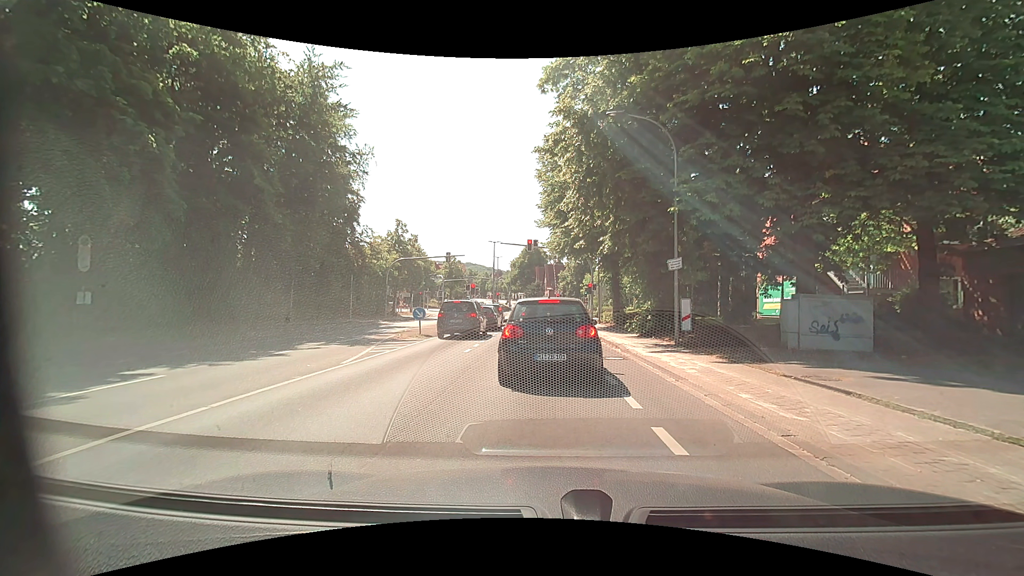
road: tertiary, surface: asphalt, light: Day
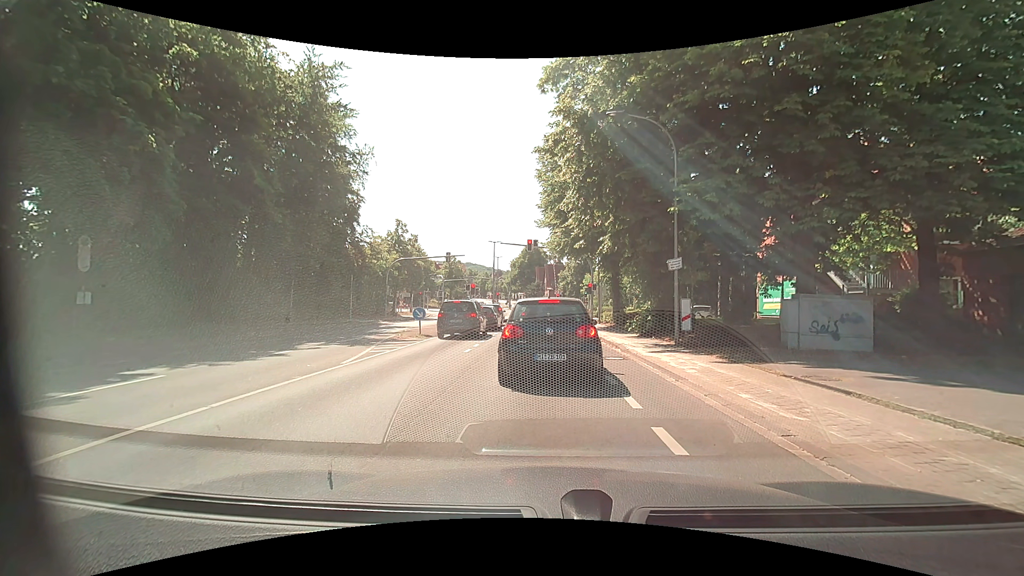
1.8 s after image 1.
(0.0, 0.0) m; 0°
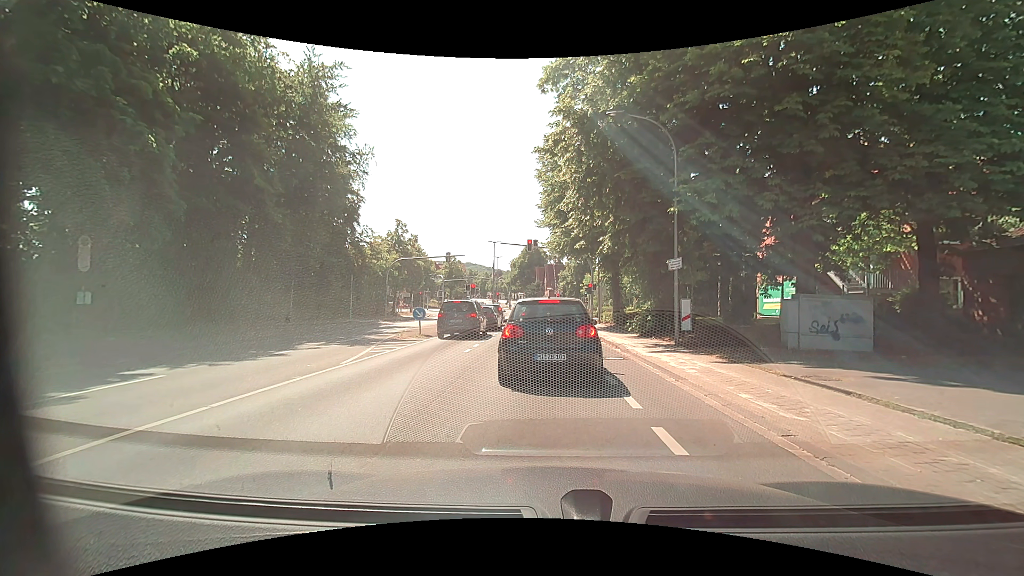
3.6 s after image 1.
(0.0, 0.0) m; 0°
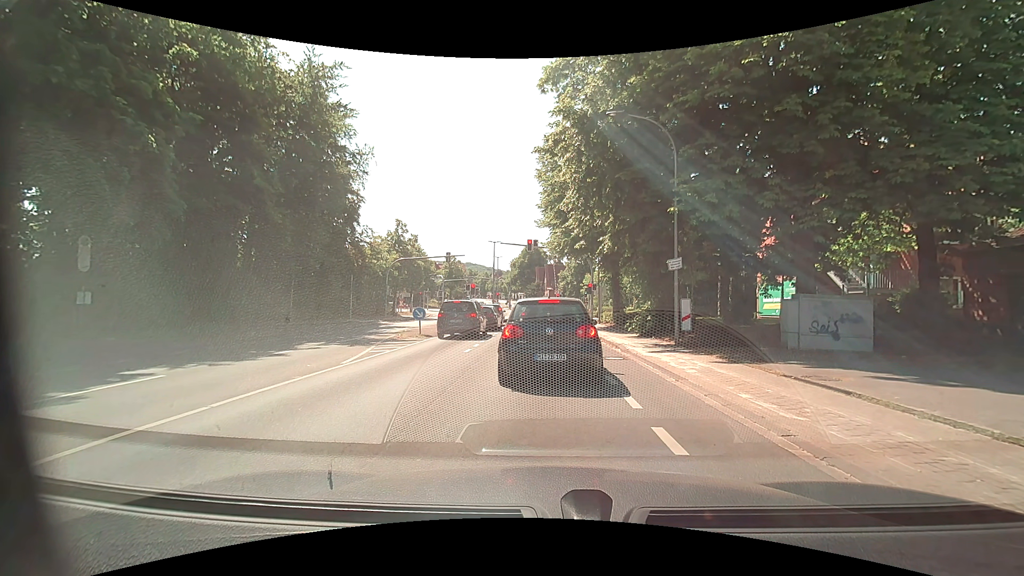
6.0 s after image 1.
(0.0, 0.0) m; 0°
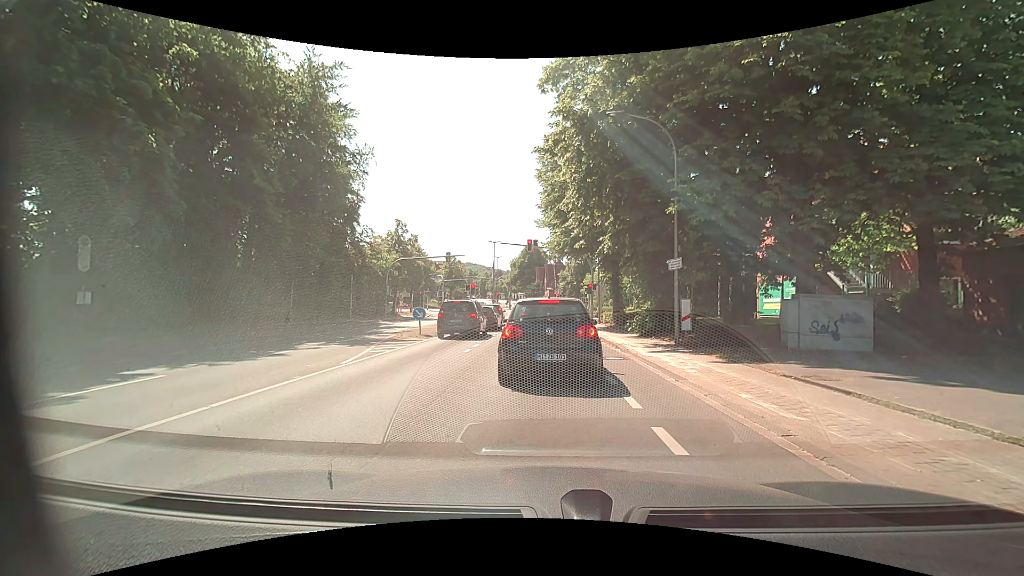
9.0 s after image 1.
(0.0, 0.0) m; 0°
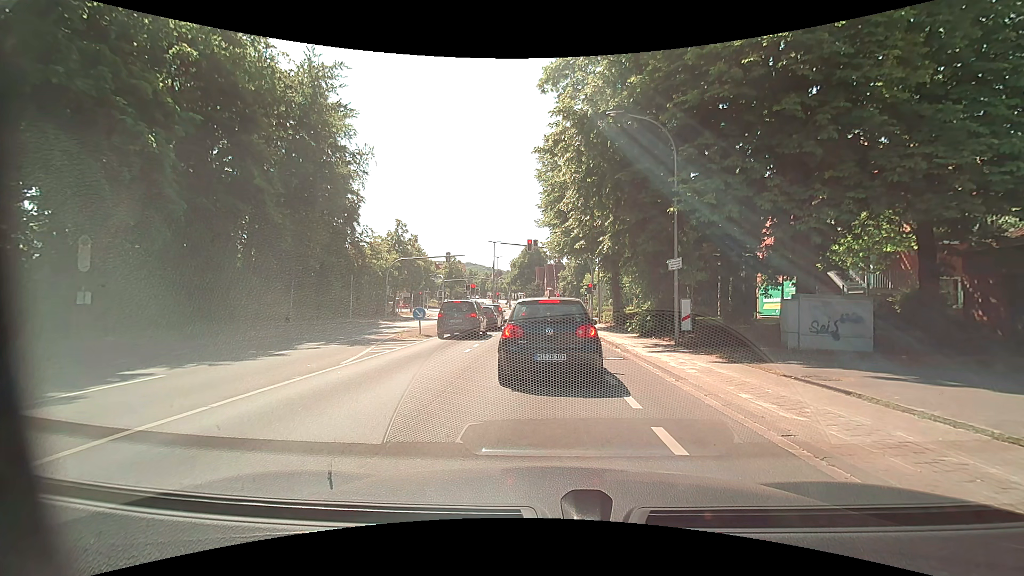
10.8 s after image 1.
(0.0, 0.0) m; 0°
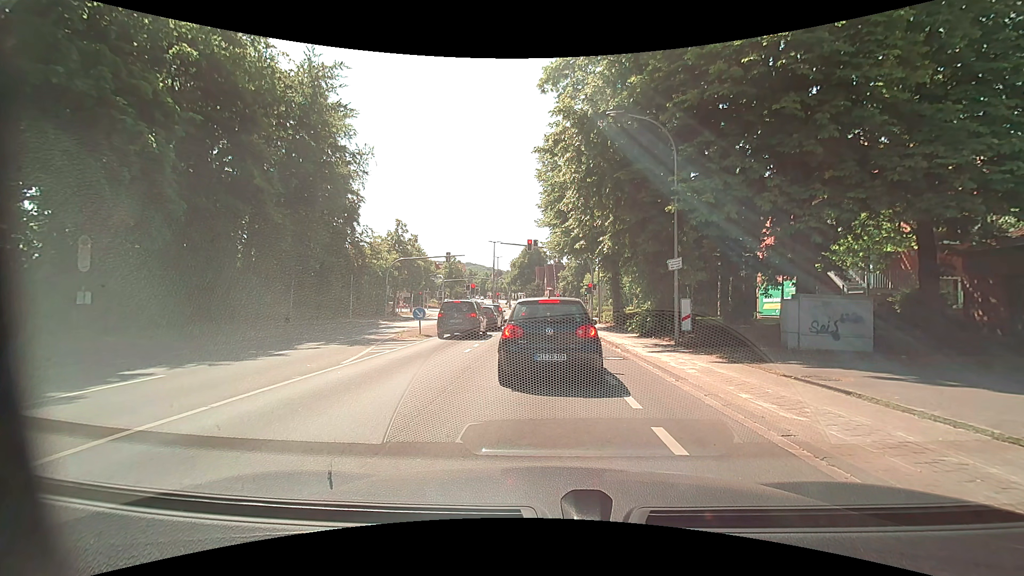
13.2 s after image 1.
(0.0, 0.0) m; 0°
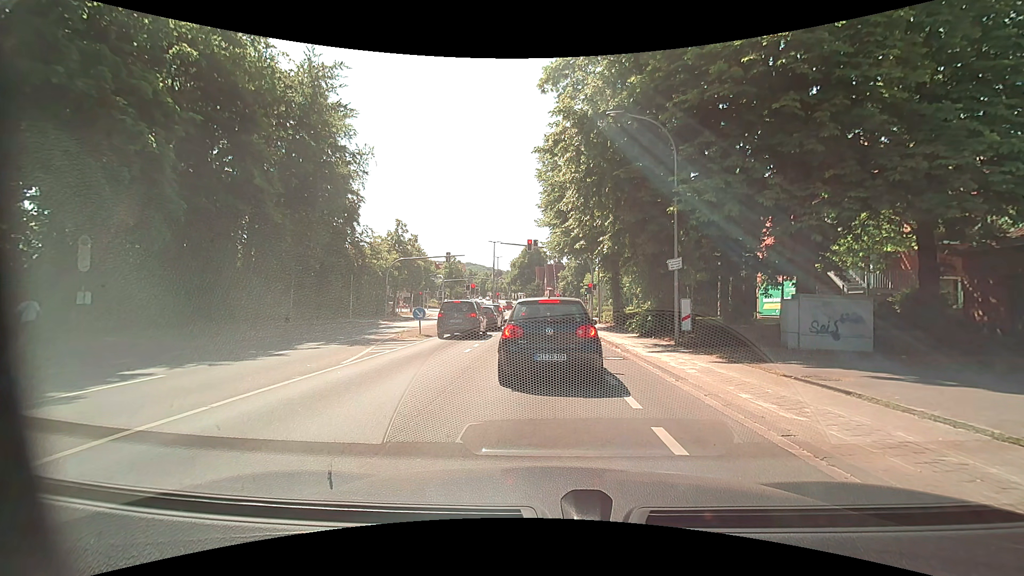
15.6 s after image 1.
(0.0, 0.0) m; 0°
(0, +10) (0, +20) (0, +30) (0, +40) (-1, +50) (-1, +60) (-1, +70) (-2, +80) (-3, +90) (-3, +100) m
